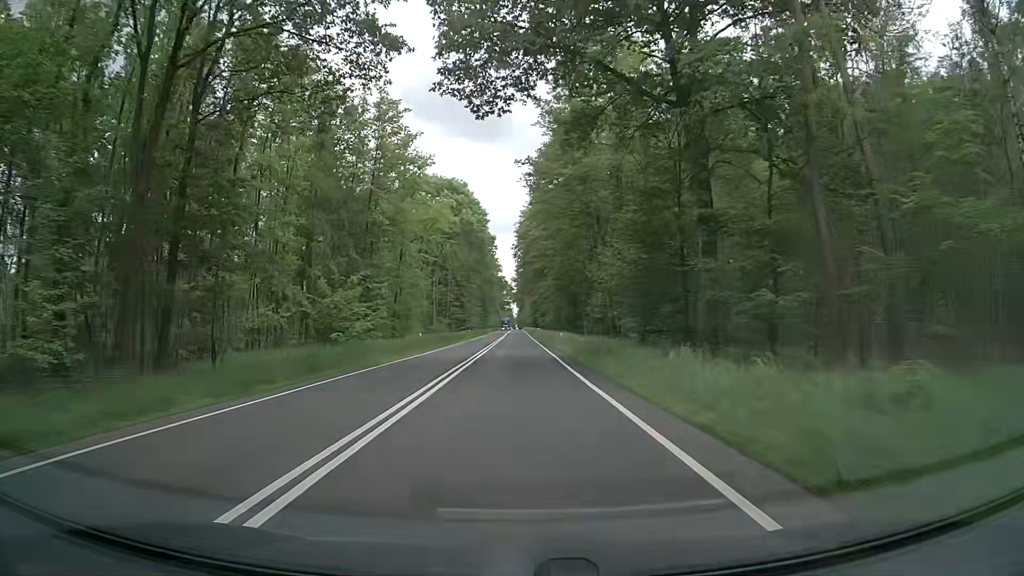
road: primary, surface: asphalt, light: Day
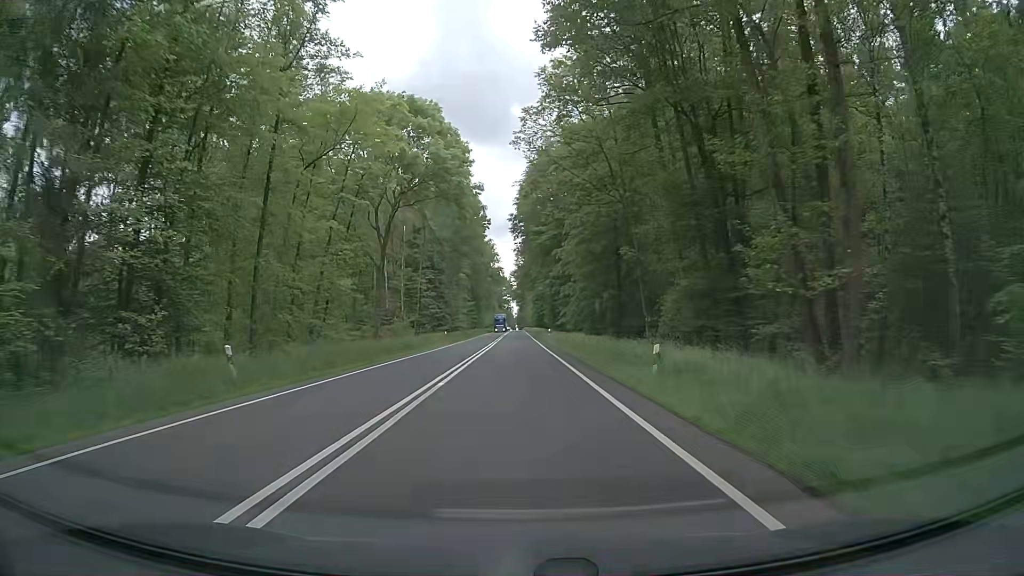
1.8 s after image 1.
(-0.4, +33.2) m; -1°
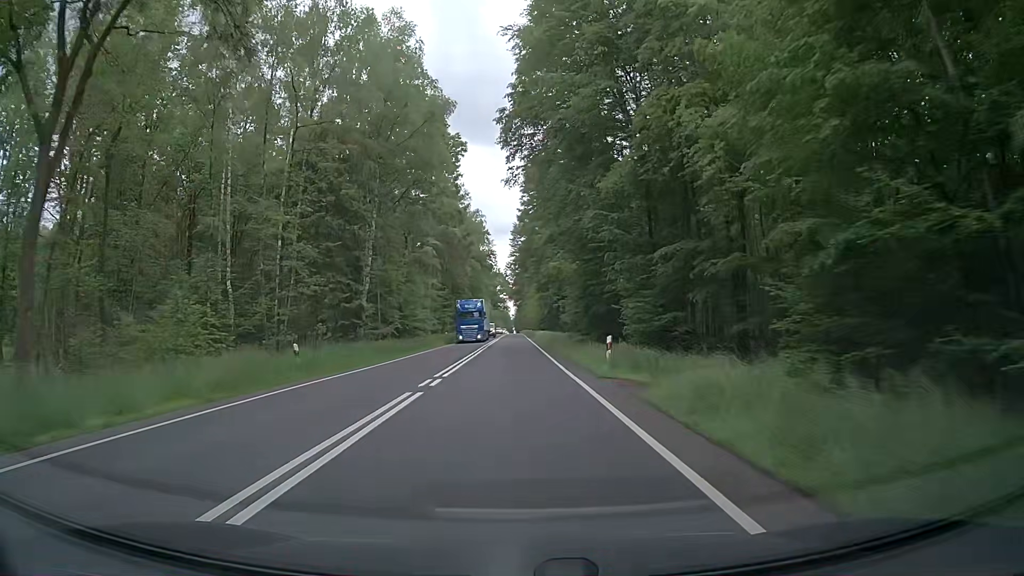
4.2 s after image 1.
(+0.2, +44.3) m; 0°
(0, +10) (0, +20) (0, +30) (0, +40) (0, +50) (0, +60) (0, +70) (0, +80) (0, +90) (0, +100) m
